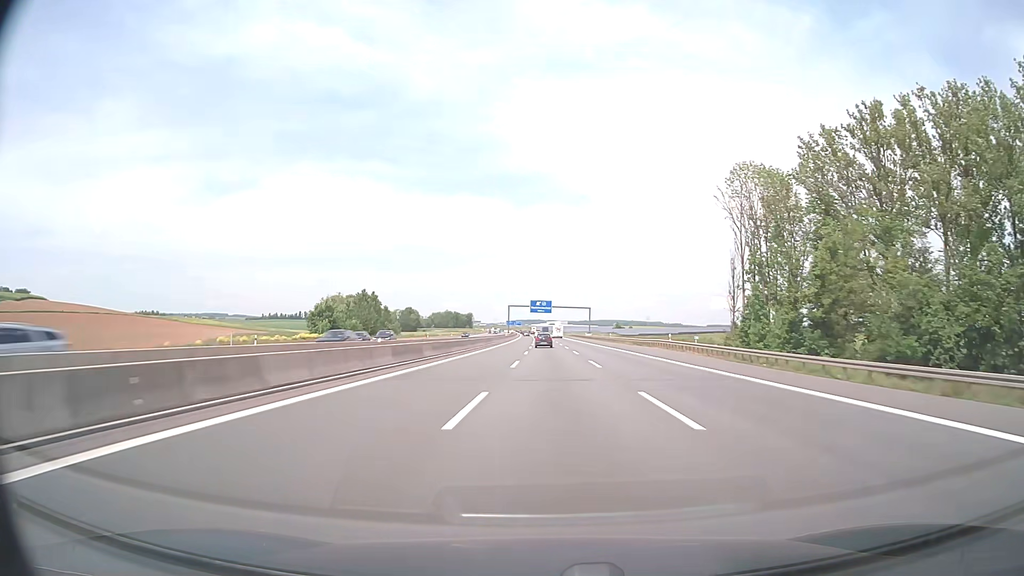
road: motorway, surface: asphalt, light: Day
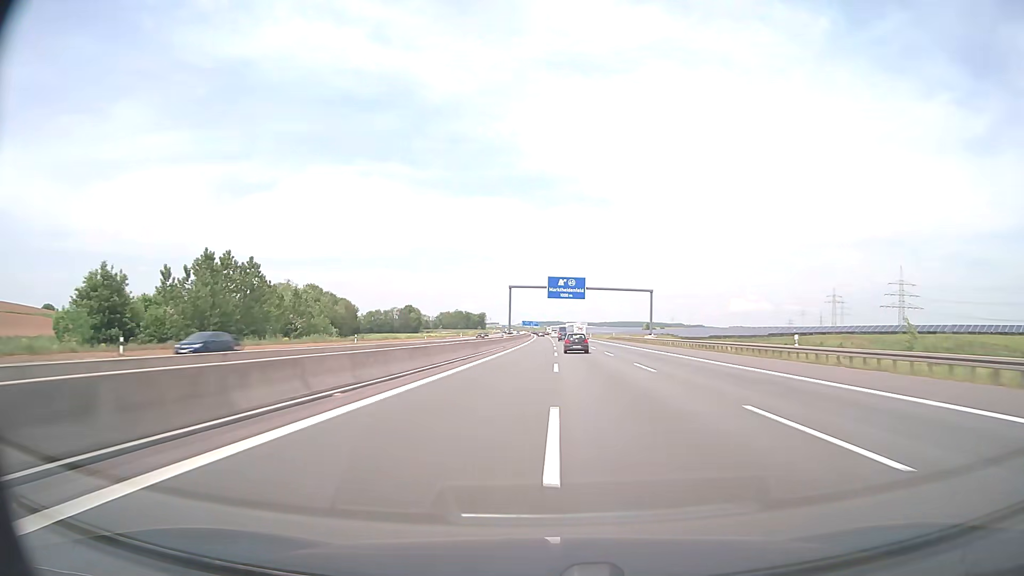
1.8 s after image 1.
(-1.3, +74.8) m; -2°
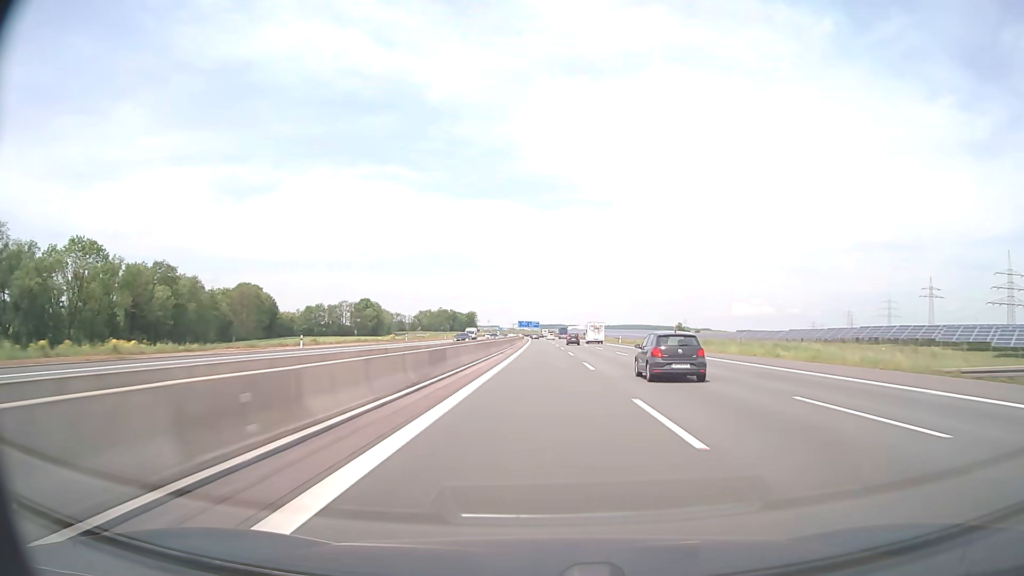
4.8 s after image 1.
(-0.3, +123.3) m; 0°
(0, +10) (0, +20) (0, +30) (0, +40) (0, +50) (0, +60) (0, +70) (0, +80) (-1, +90) (-1, +100) m
